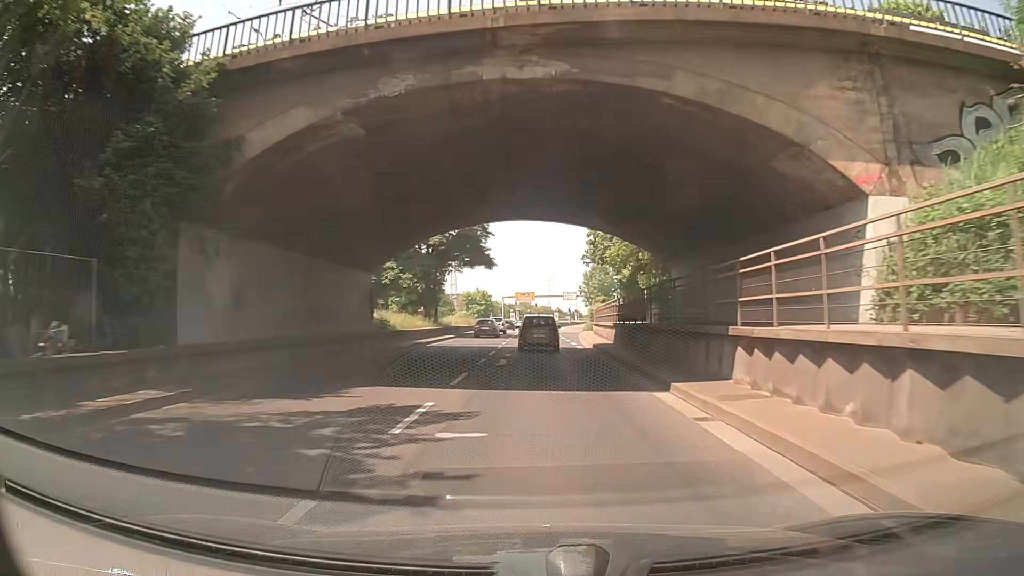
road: trunk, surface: asphalt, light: Day
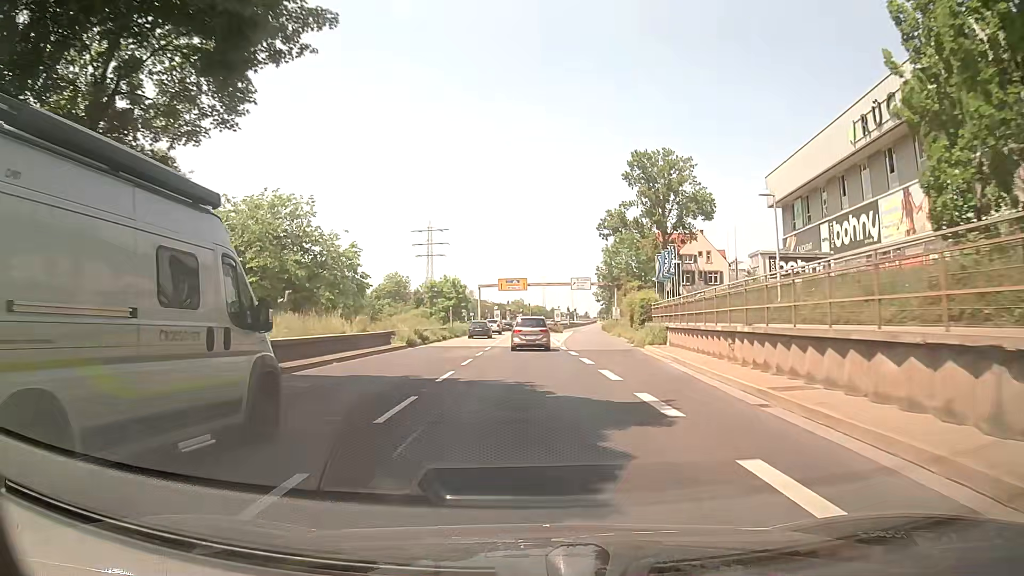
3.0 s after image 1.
(-0.1, +47.3) m; 0°
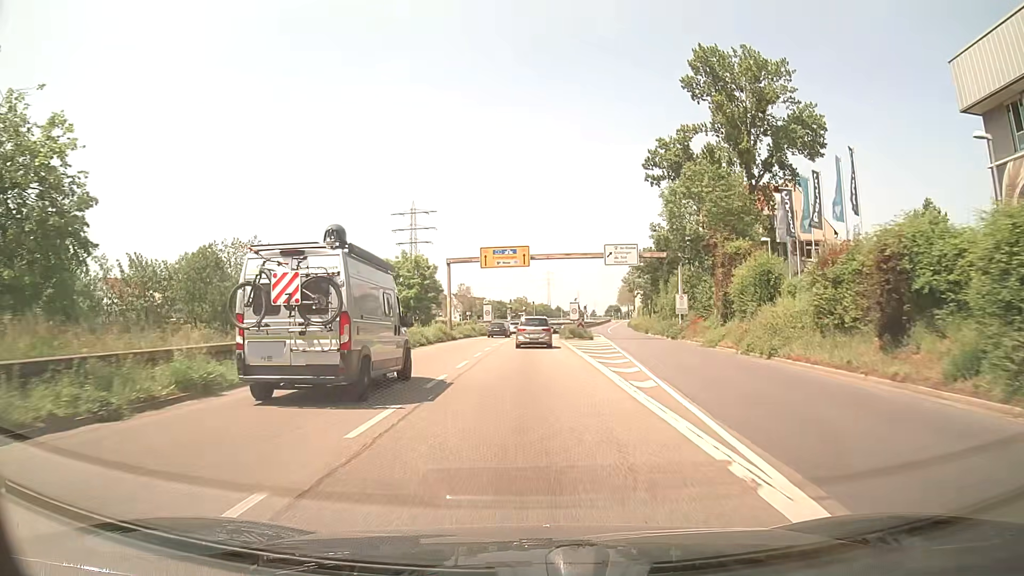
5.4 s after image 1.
(0.0, +37.9) m; 0°
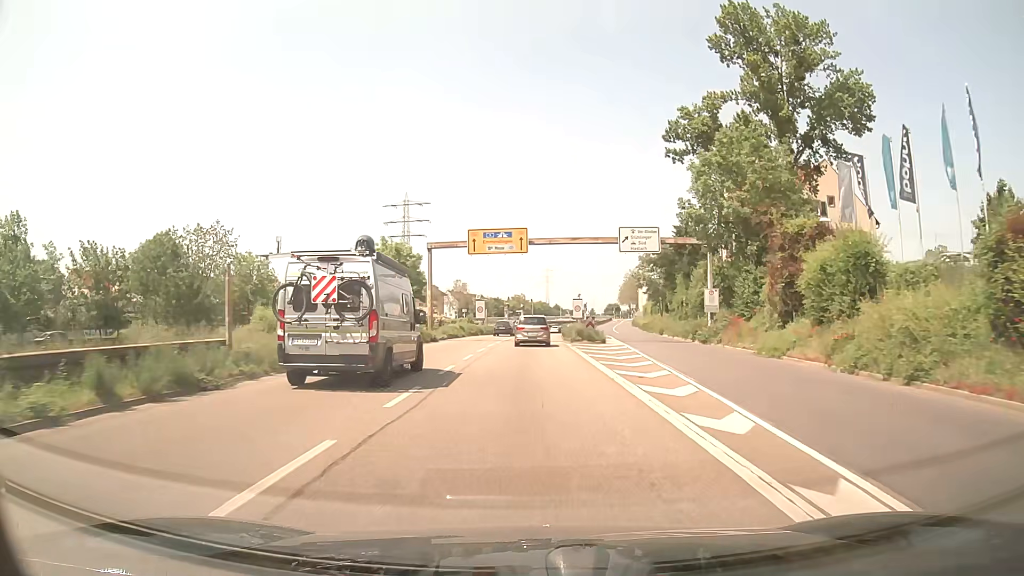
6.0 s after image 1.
(0.0, +9.5) m; 0°
